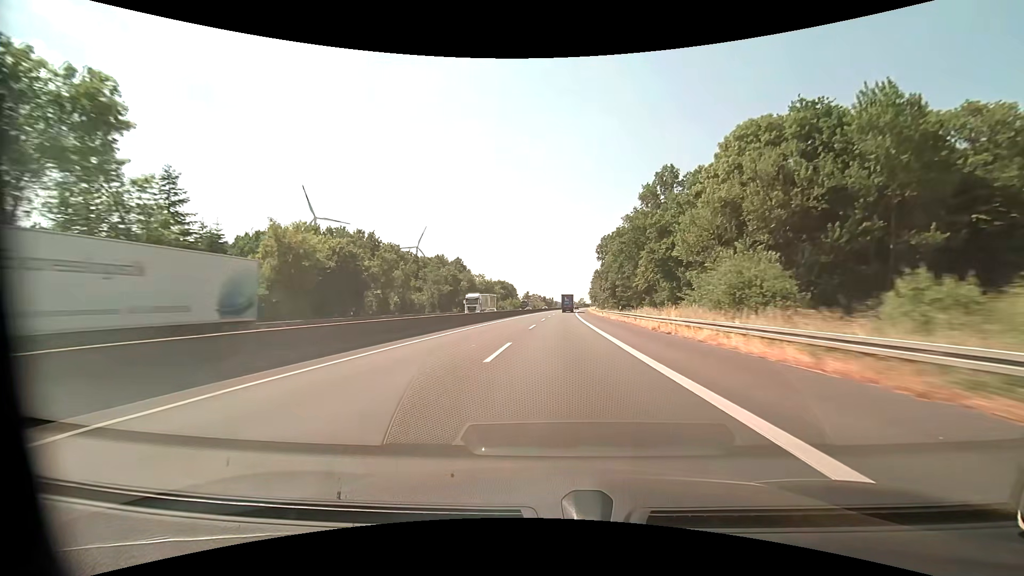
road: motorway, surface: asphalt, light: Day
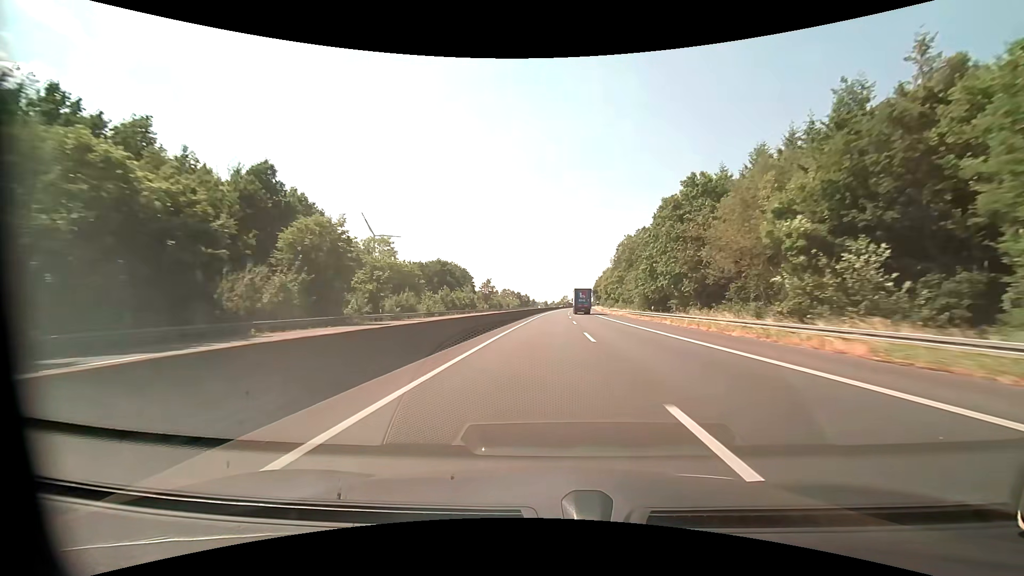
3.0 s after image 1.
(+0.5, +102.8) m; +2°
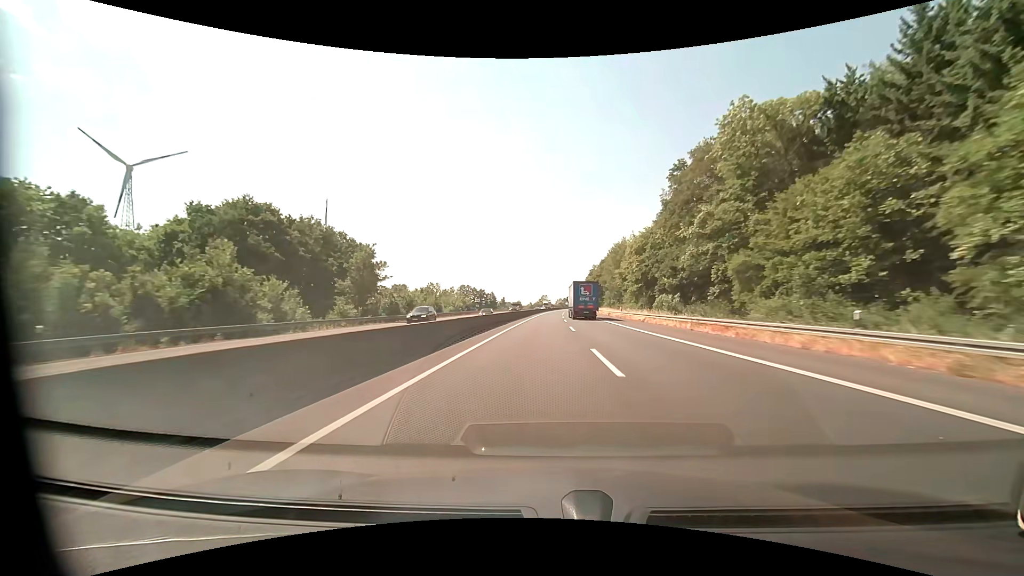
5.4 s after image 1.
(+2.6, +82.0) m; +3°
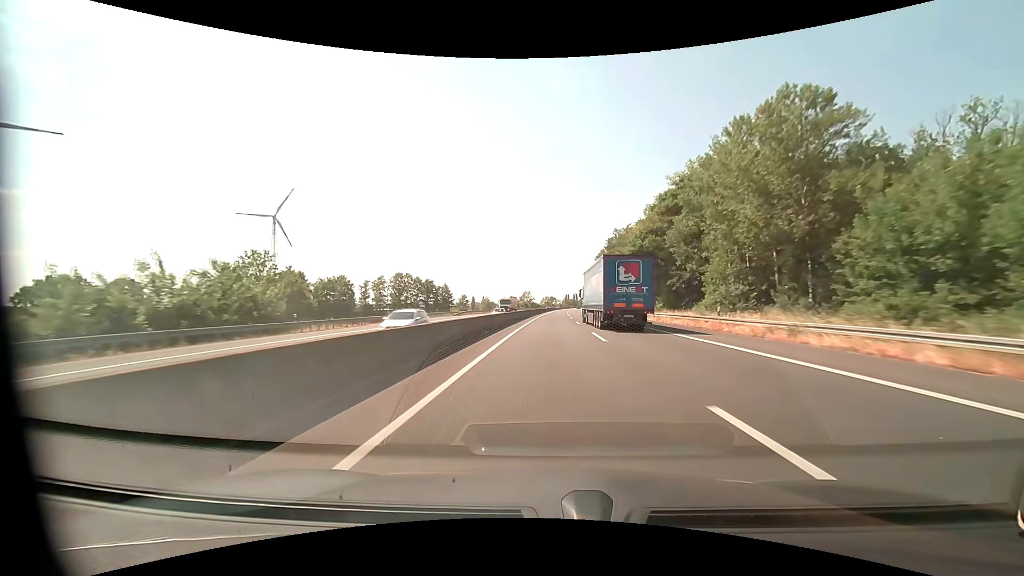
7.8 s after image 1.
(+0.5, +82.1) m; +2°
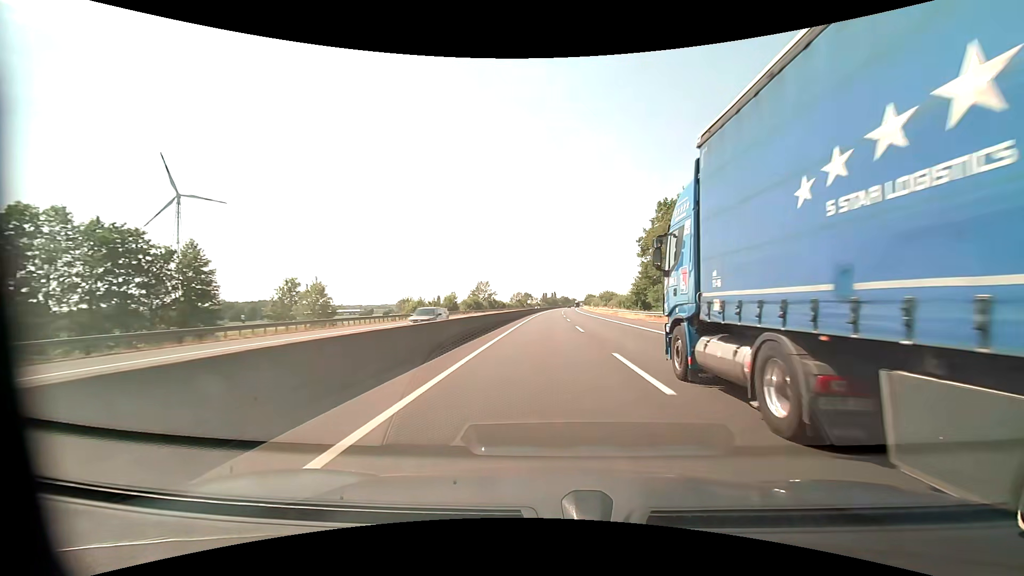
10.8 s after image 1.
(+2.8, +102.5) m; +3°
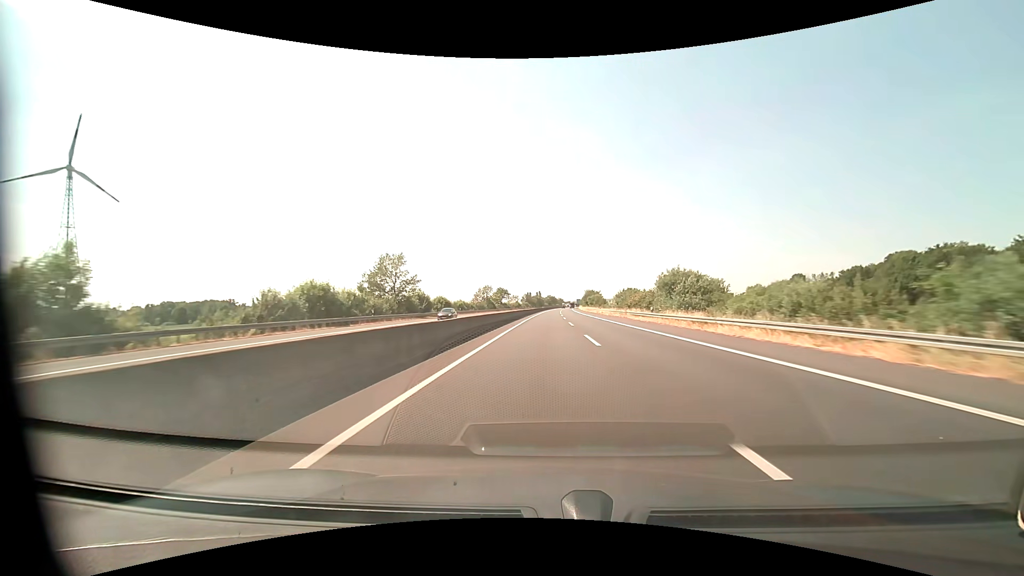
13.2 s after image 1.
(+1.1, +81.9) m; +2°
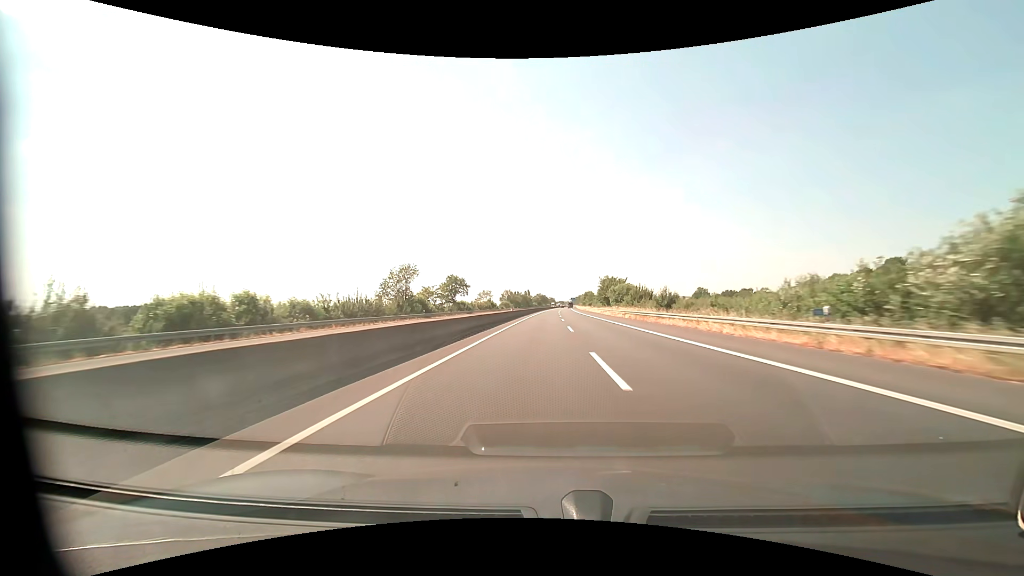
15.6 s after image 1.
(+1.5, +82.0) m; +1°
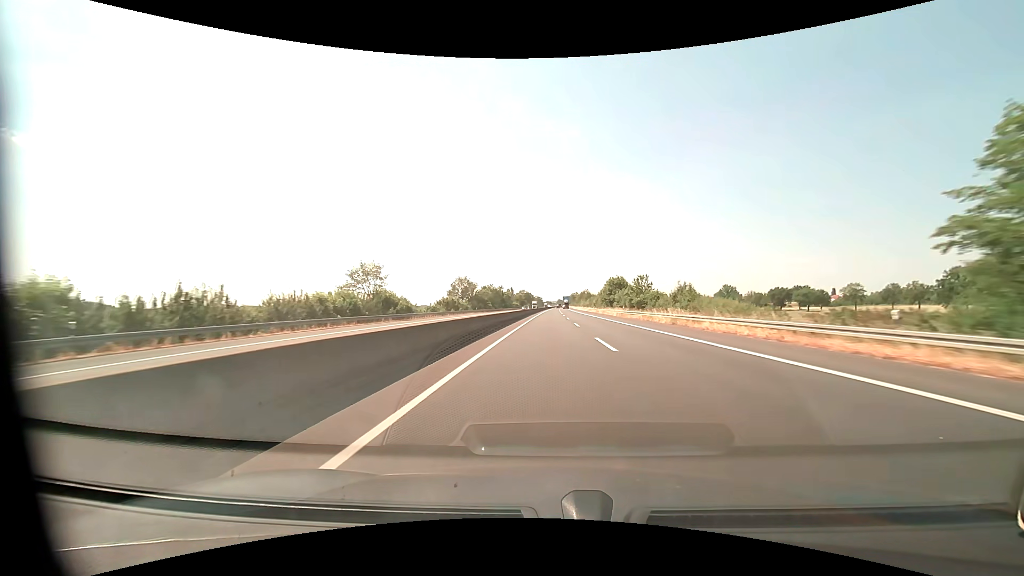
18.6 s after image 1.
(+0.6, +102.7) m; +1°
(0, +10) (0, +20) (0, +30) (0, +40) (0, +50) (+1, +60) (+1, +70) (+1, +80) (+1, +90) (+1, +100) m
